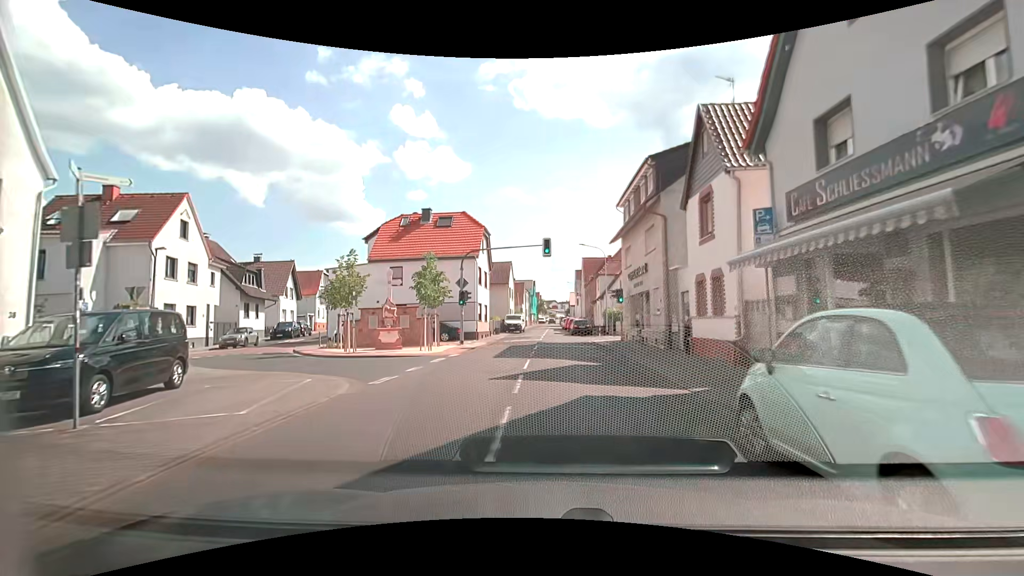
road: secondary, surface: asphalt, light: Day
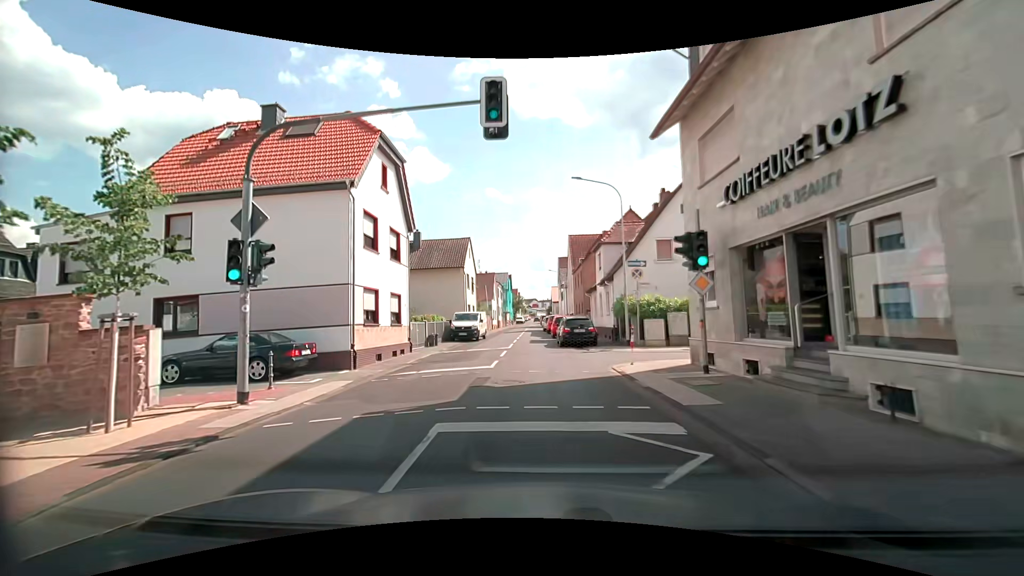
(+0.6, +19.7) m; +1°
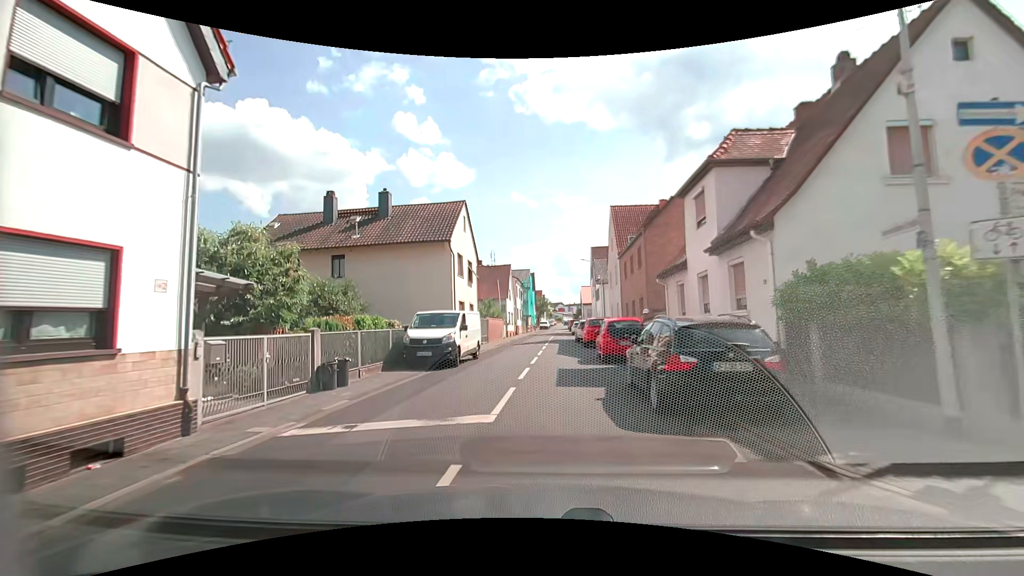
(-0.2, +16.1) m; -1°
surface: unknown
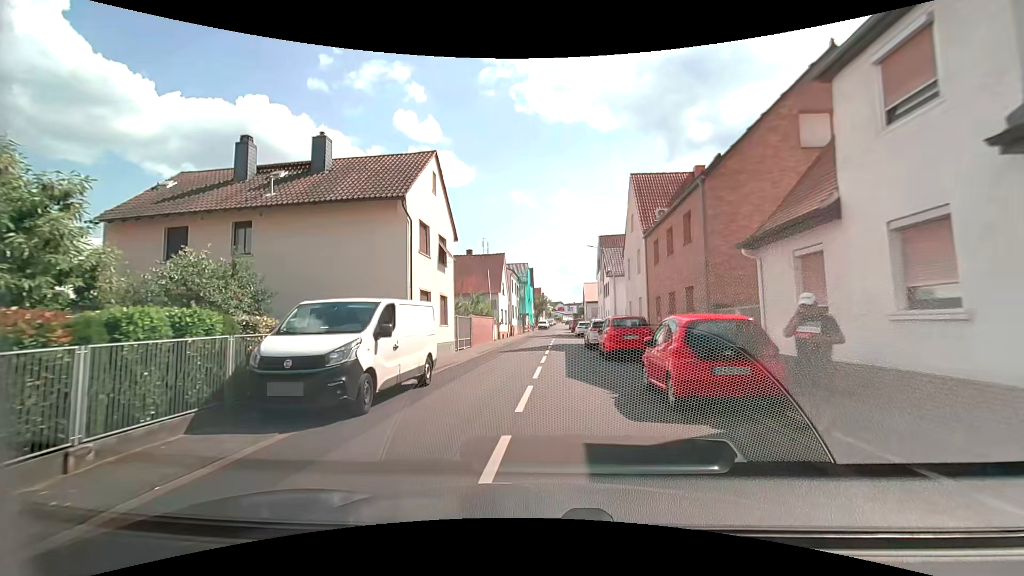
(-0.1, +8.9) m; -1°
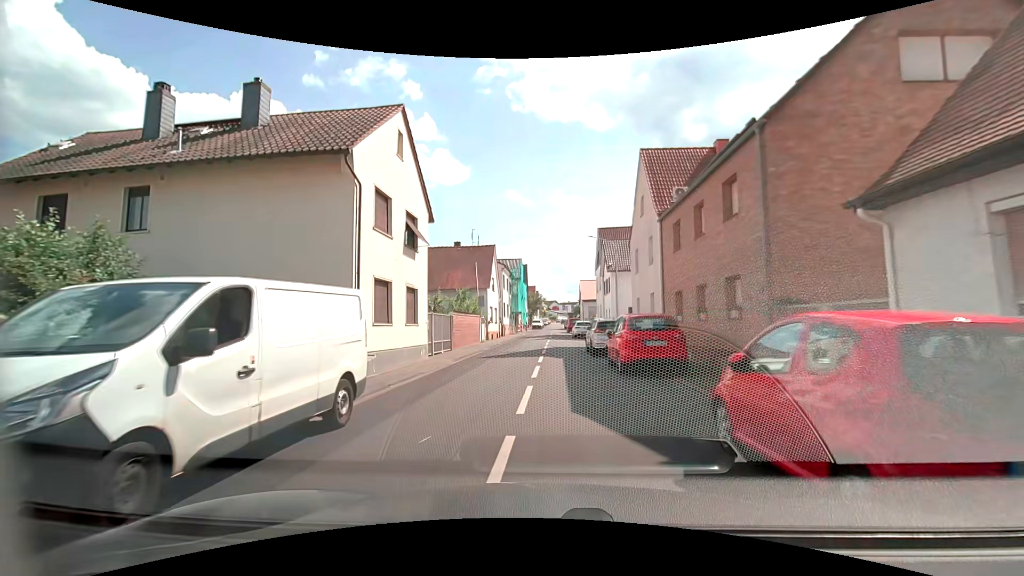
(+0.1, +4.6) m; 0°
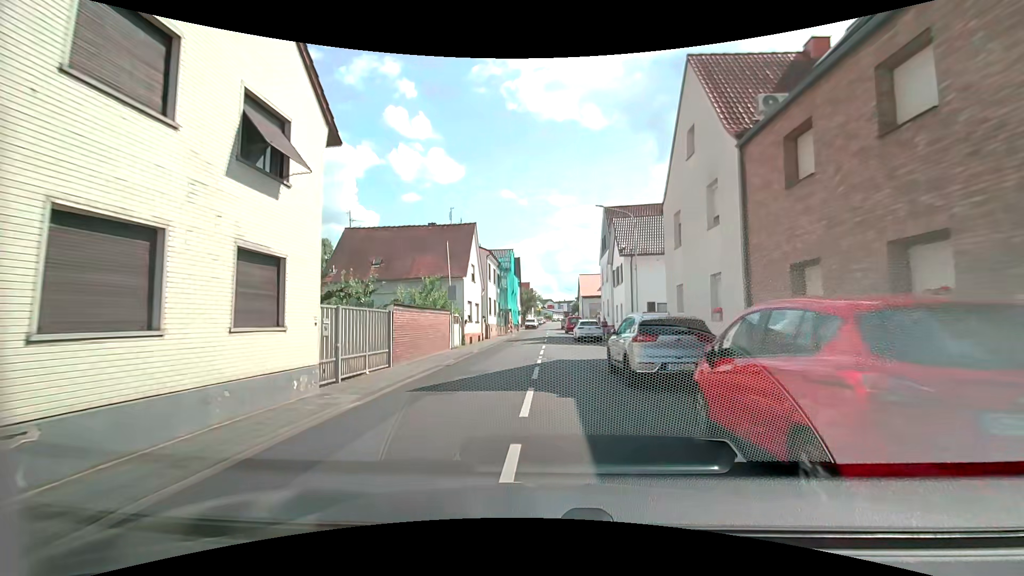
(+0.1, +9.6) m; +2°
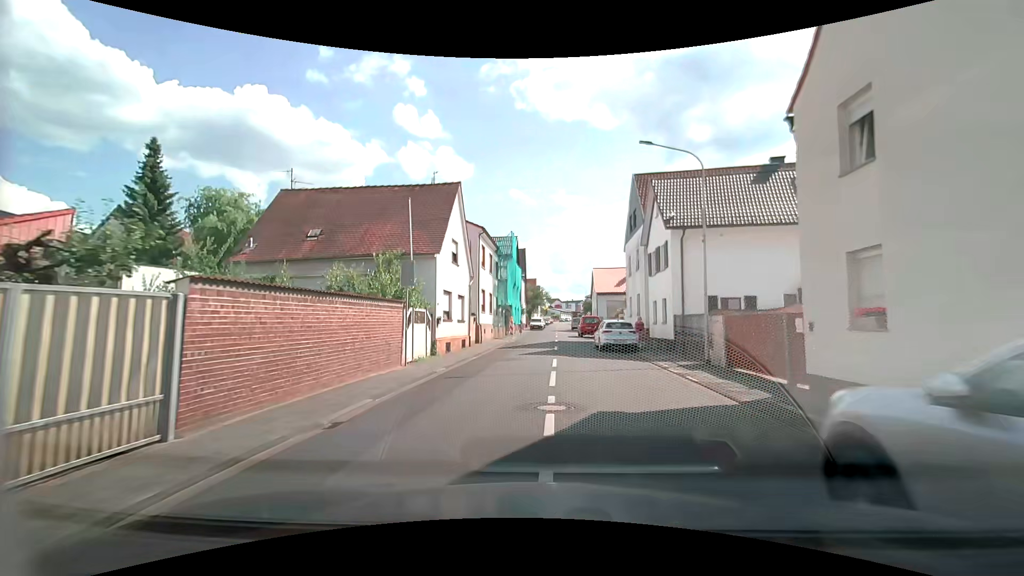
(-0.1, +10.0) m; 0°
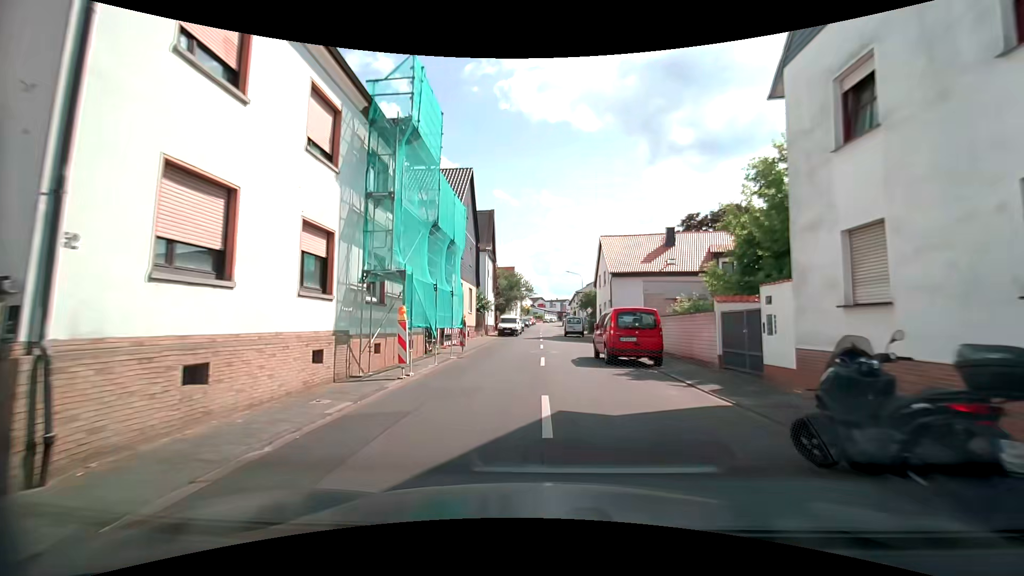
(+0.1, +26.8) m; +1°
(0, +10) (0, +20) (0, +30) (0, +40) (0, +50) (0, +60) (0, +70) (0, +80) (0, +90) (+1, +100) m
